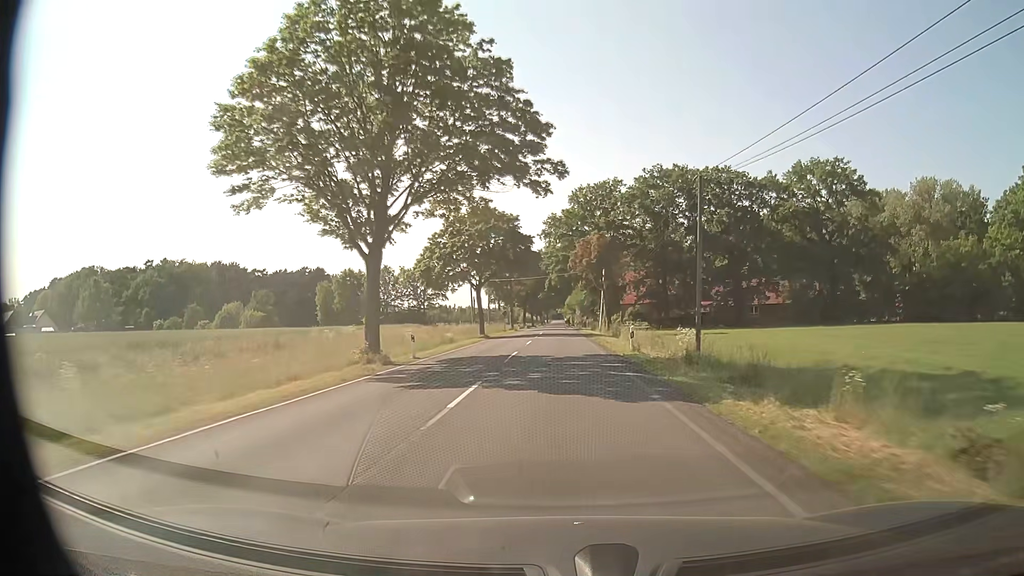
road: secondary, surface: asphalt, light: Day
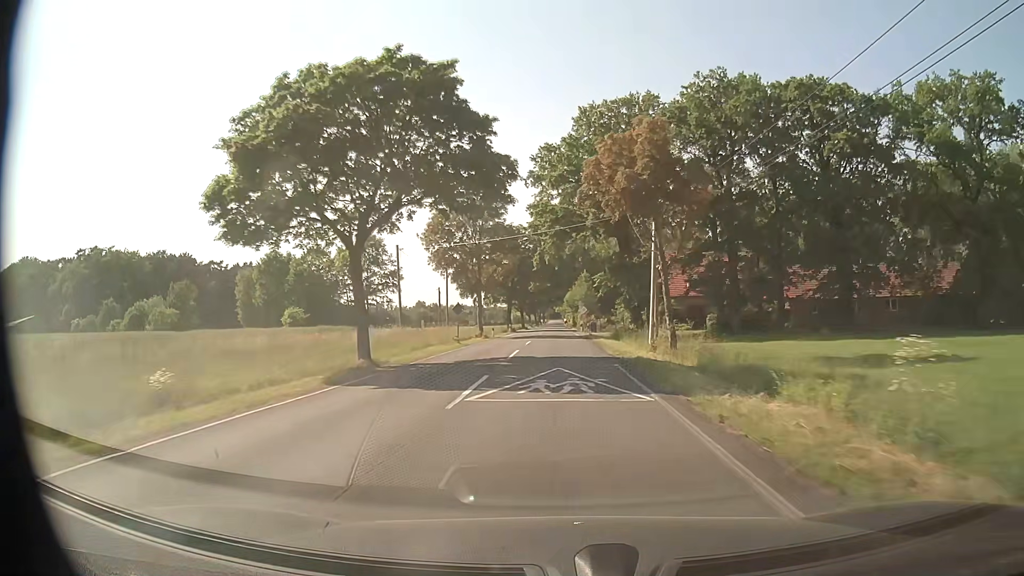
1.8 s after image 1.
(-0.1, +34.3) m; 0°
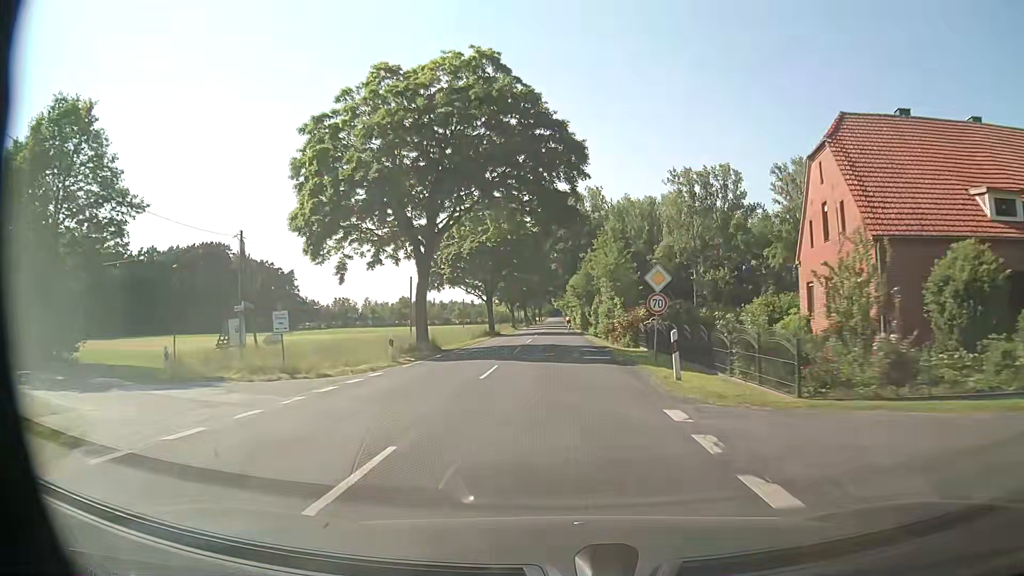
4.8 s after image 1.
(+0.2, +57.2) m; 0°
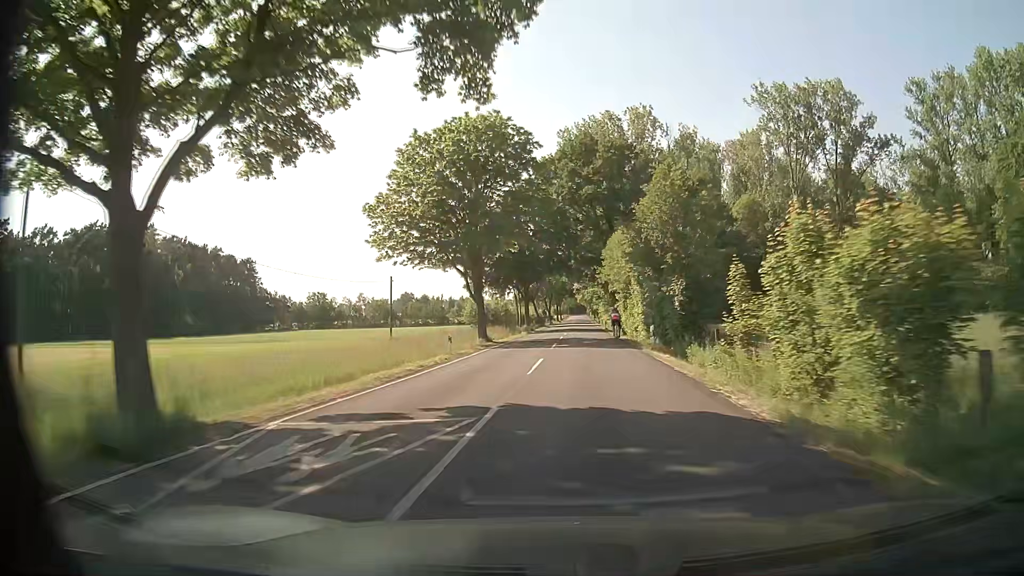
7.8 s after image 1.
(-0.4, +57.3) m; -2°
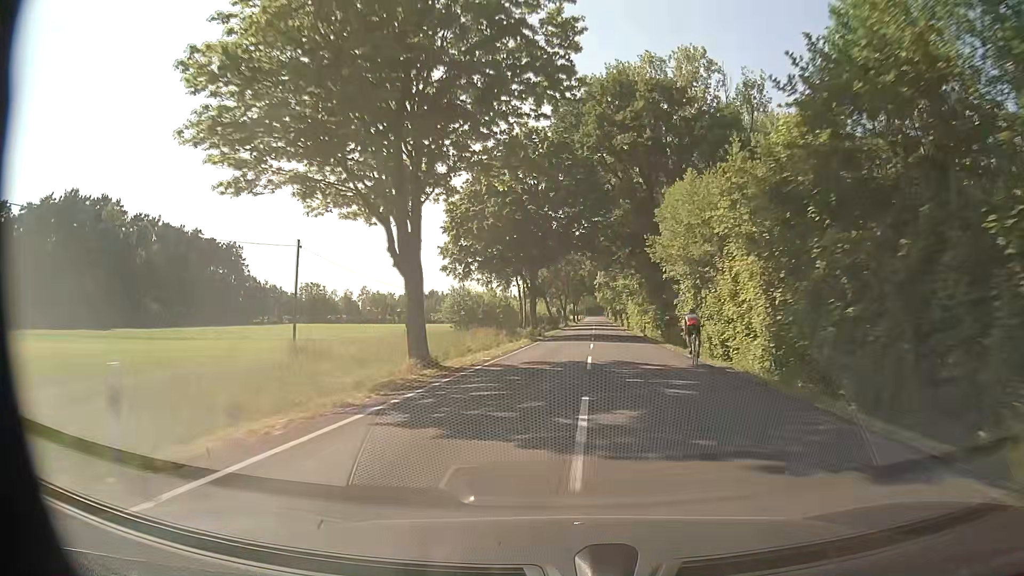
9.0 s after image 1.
(-0.3, +23.0) m; -2°
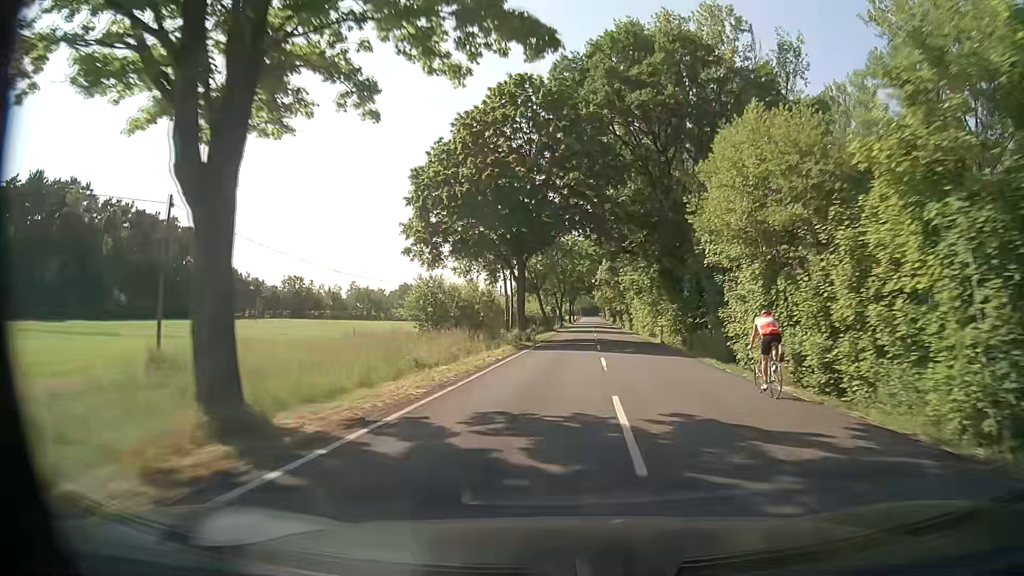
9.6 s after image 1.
(0.0, +11.5) m; +1°
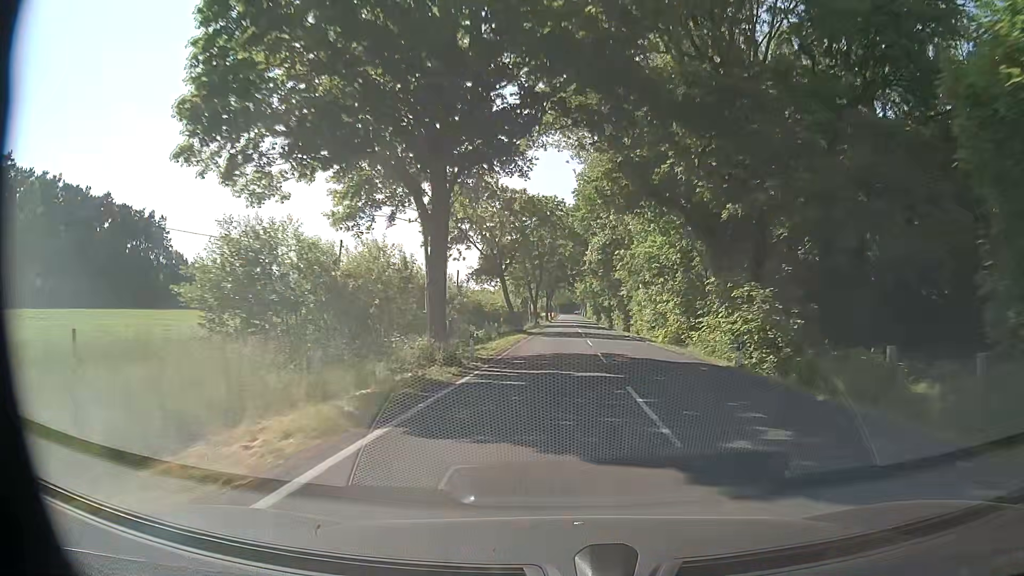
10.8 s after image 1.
(+0.1, +23.0) m; +1°
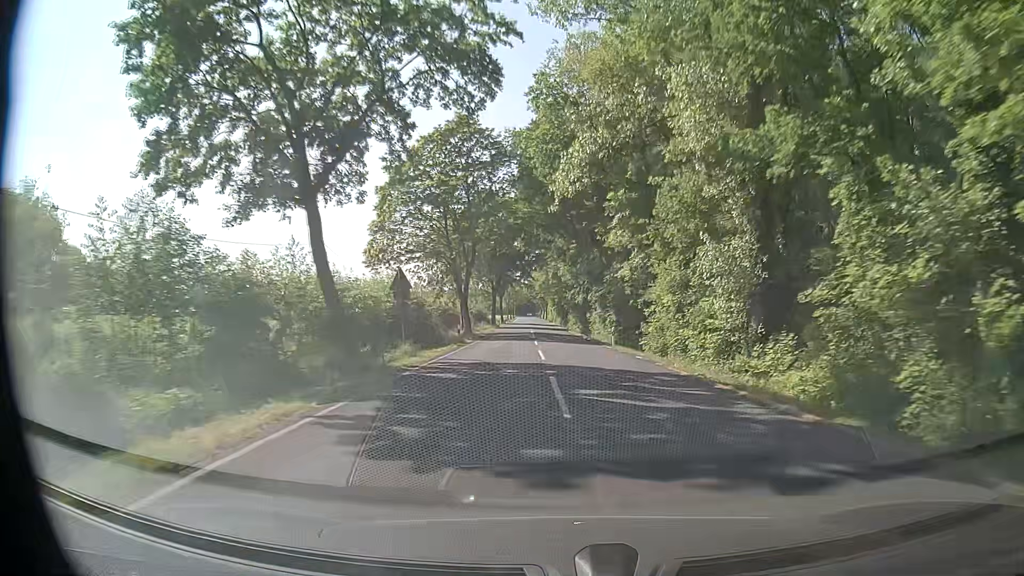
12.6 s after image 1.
(+1.3, +34.4) m; +4°
(0, +10) (0, +20) (0, +30) (0, +40) (0, +50) (0, +60) (0, +70) (-1, +80) (-1, +90) (-1, +100) m
